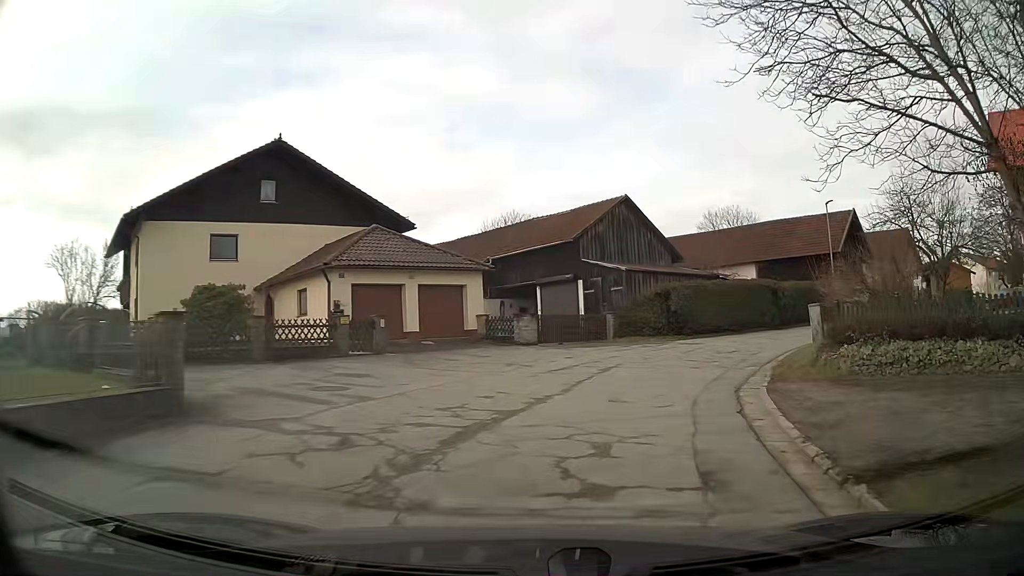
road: unclassified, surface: asphalt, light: Day
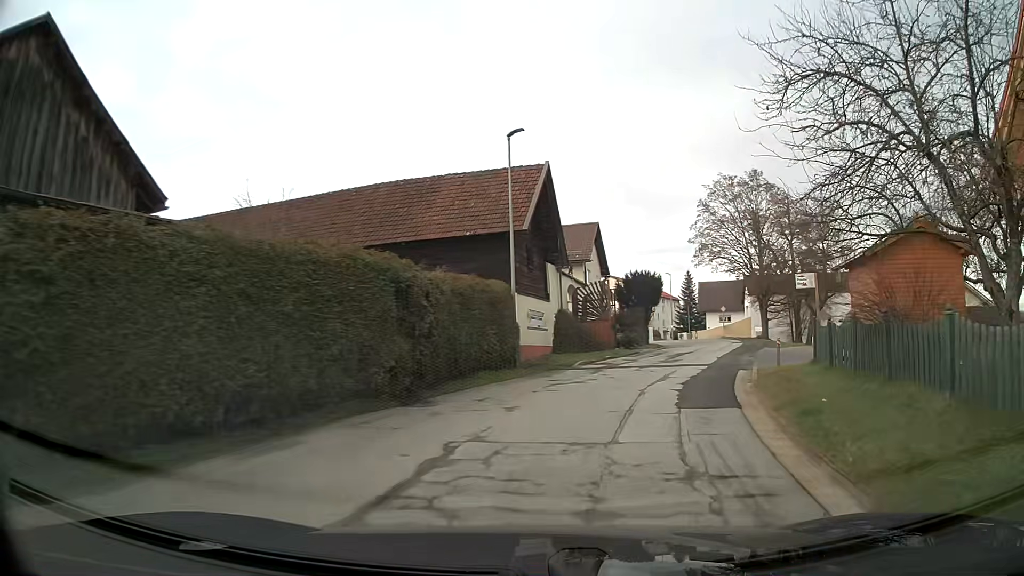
(+7.0, +23.0) m; +35°
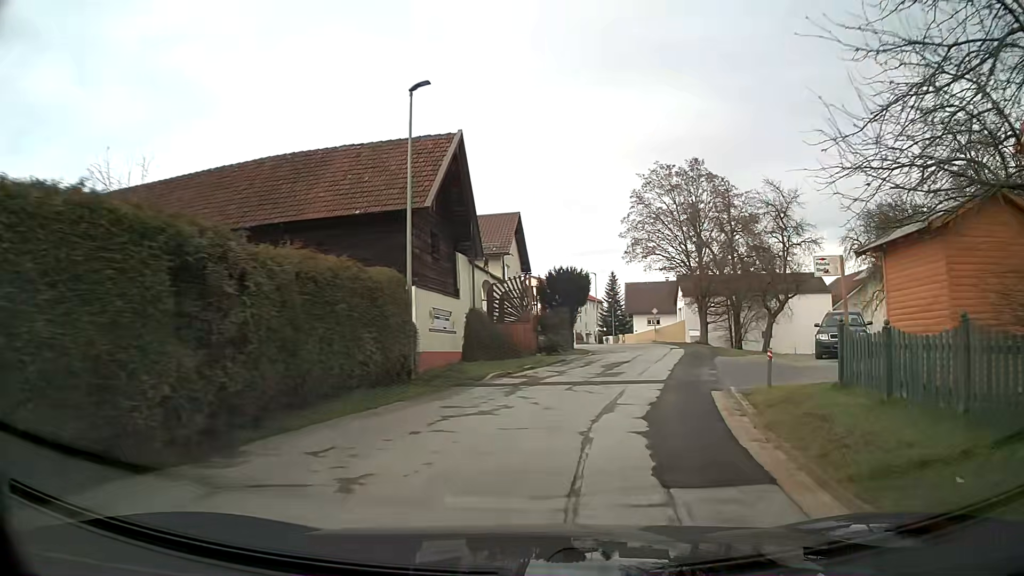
(+0.2, +4.9) m; +6°
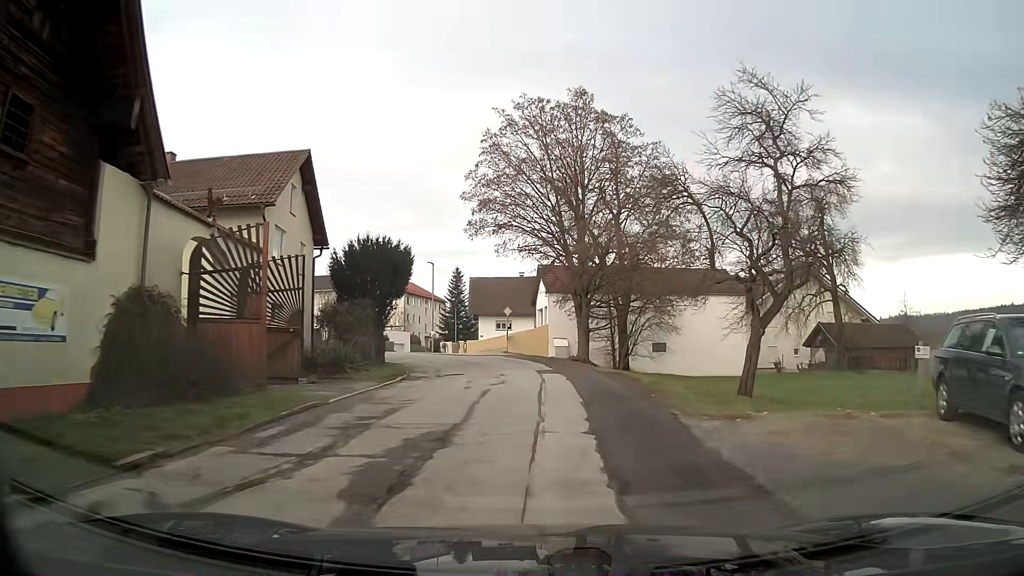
(+1.8, +14.9) m; +11°
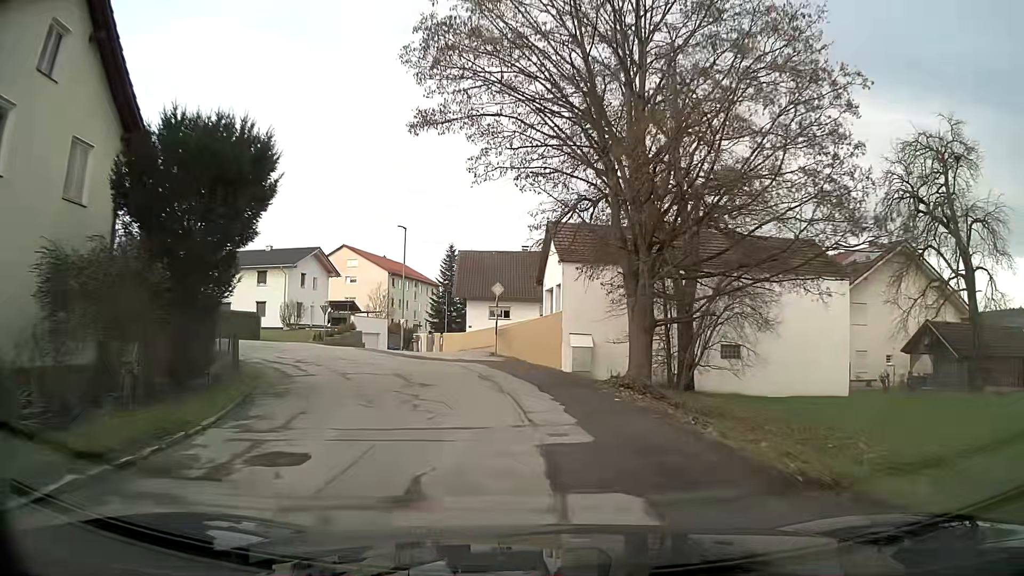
(0.0, +15.6) m; -2°
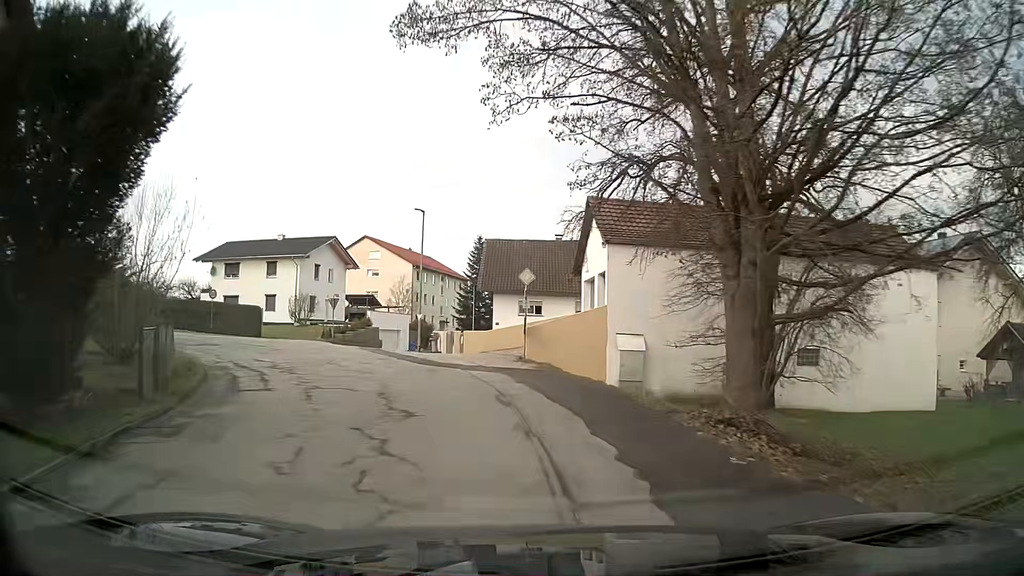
(-0.1, +5.3) m; -3°
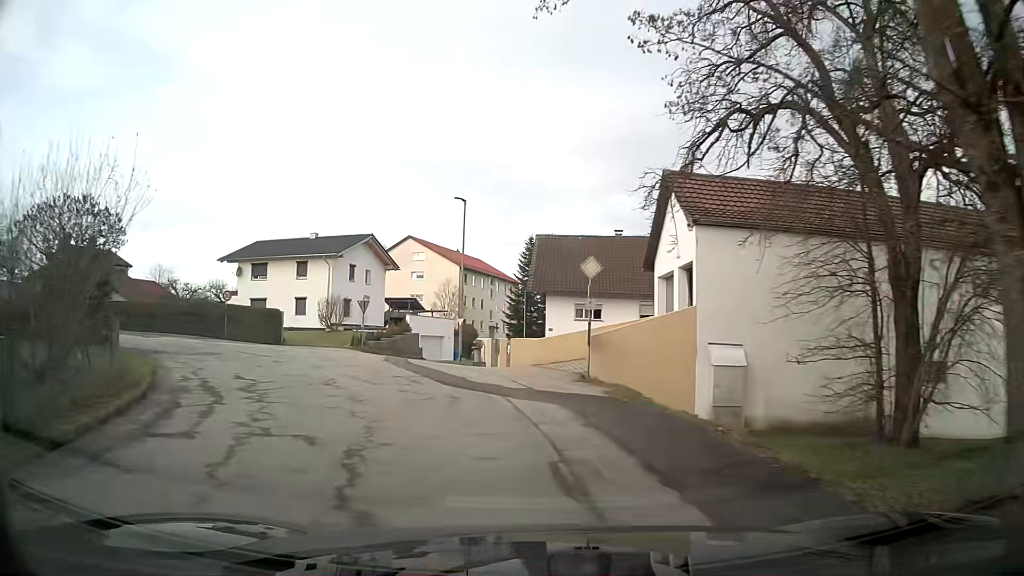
(-0.2, +5.2) m; -5°
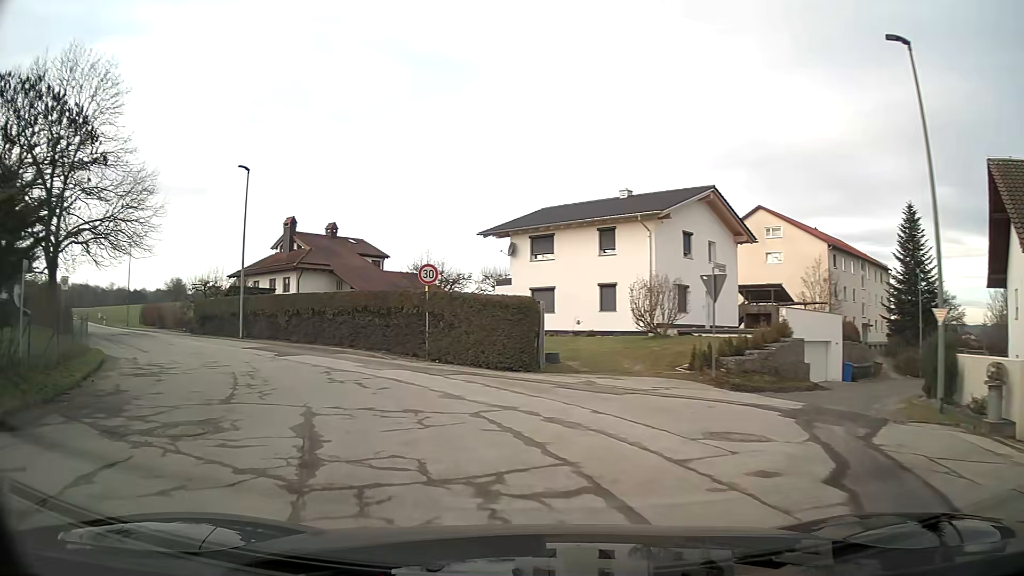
(-4.6, +19.4) m; -30°
